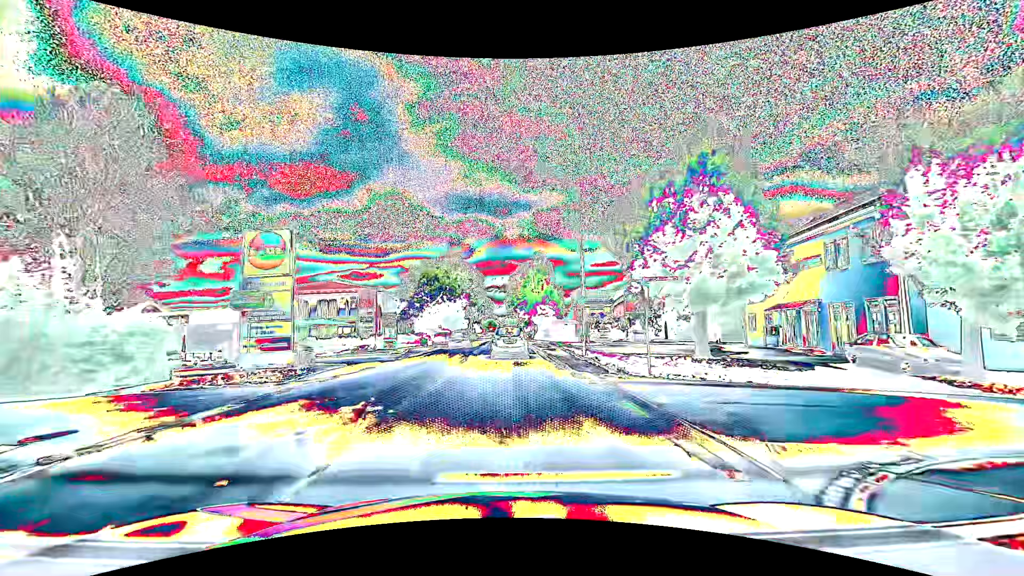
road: primary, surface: asphalt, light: Day
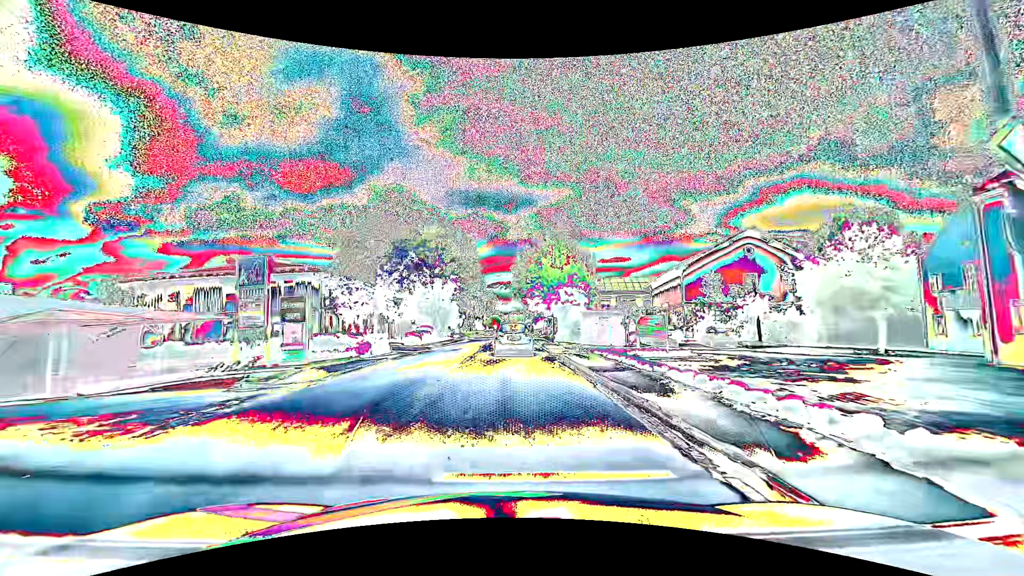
(-0.2, +19.7) m; -1°
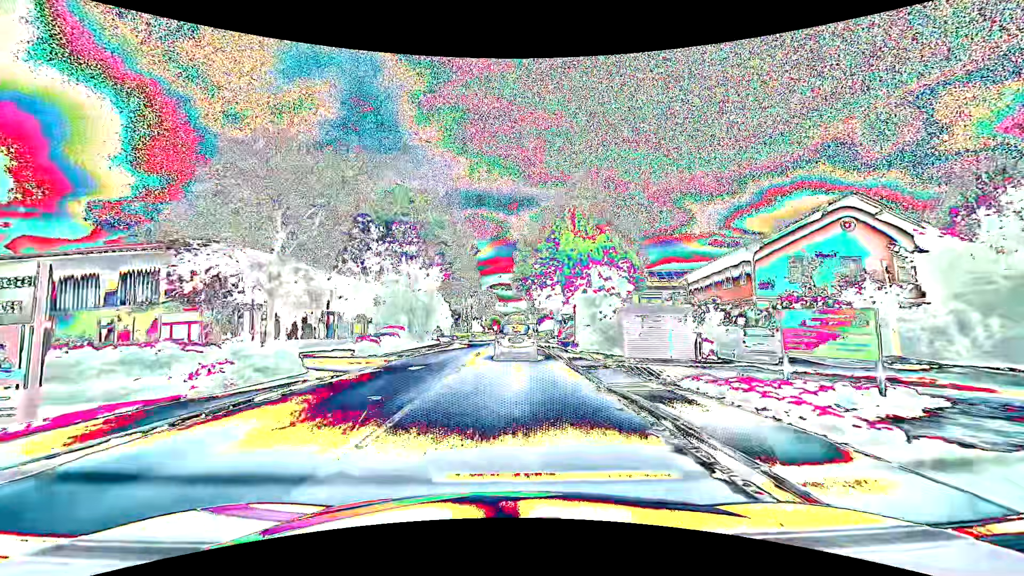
(0.0, +12.7) m; 0°
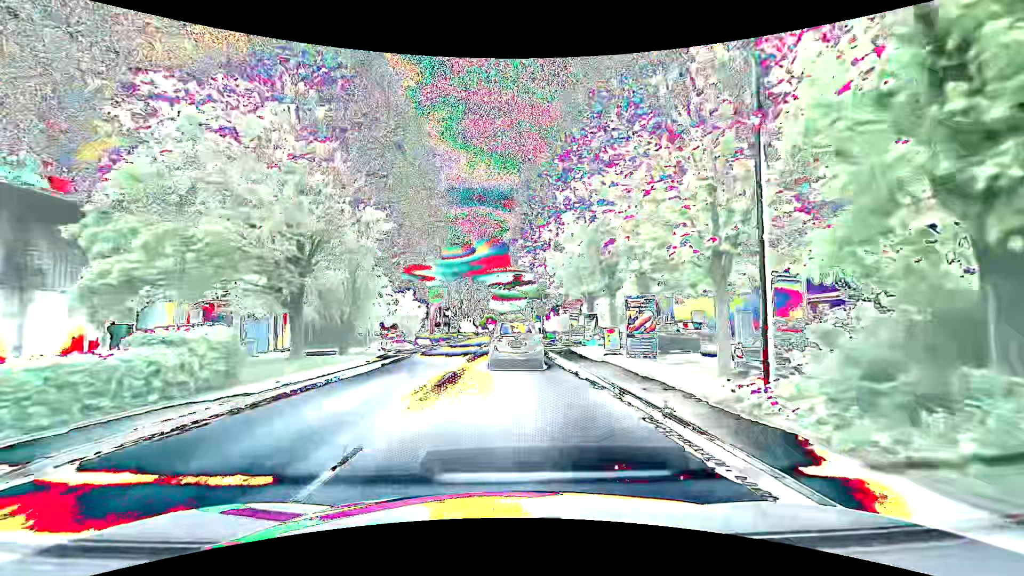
(0.0, +20.7) m; 0°
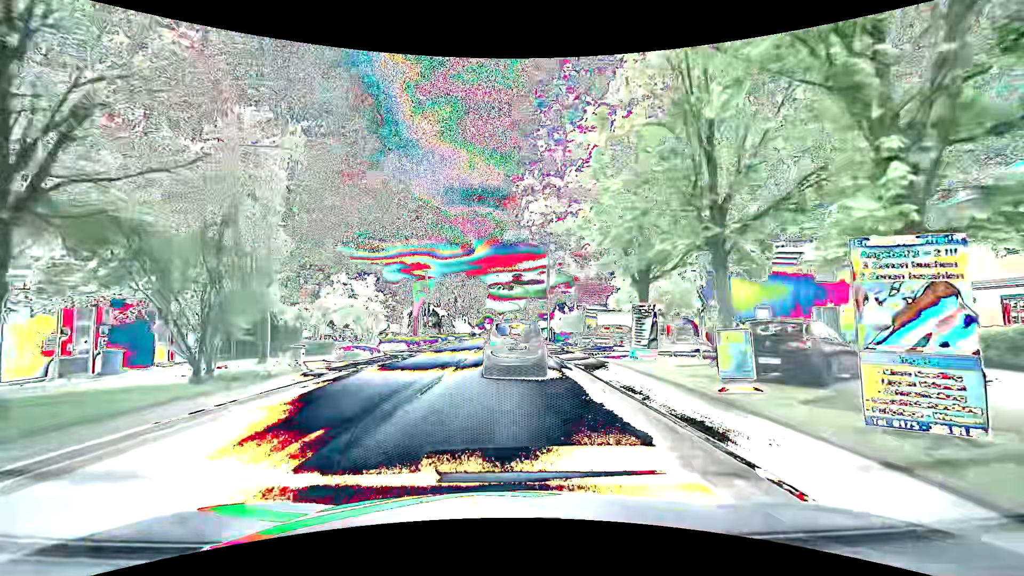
(0.0, +10.8) m; -1°
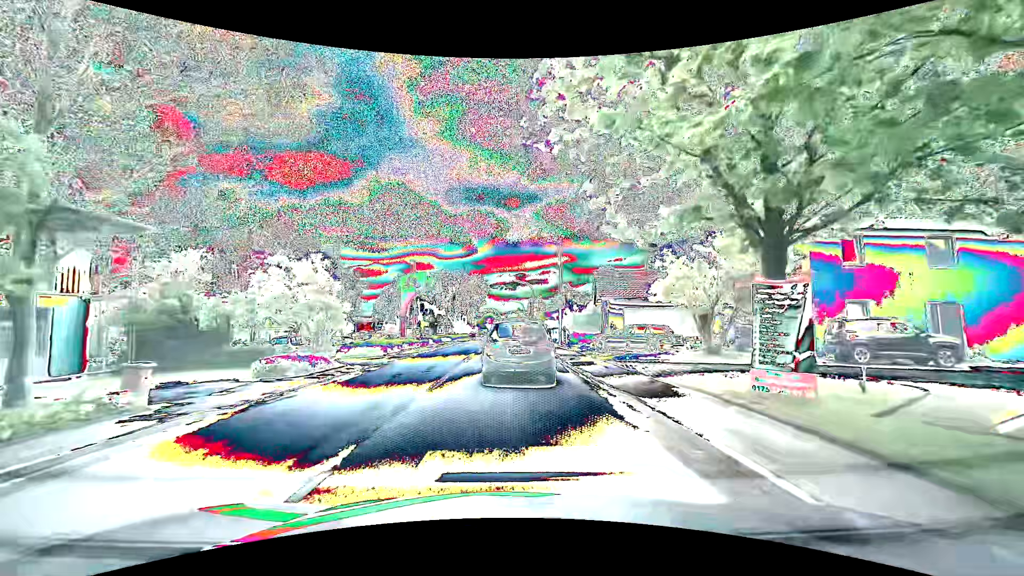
(+0.1, +7.9) m; +2°
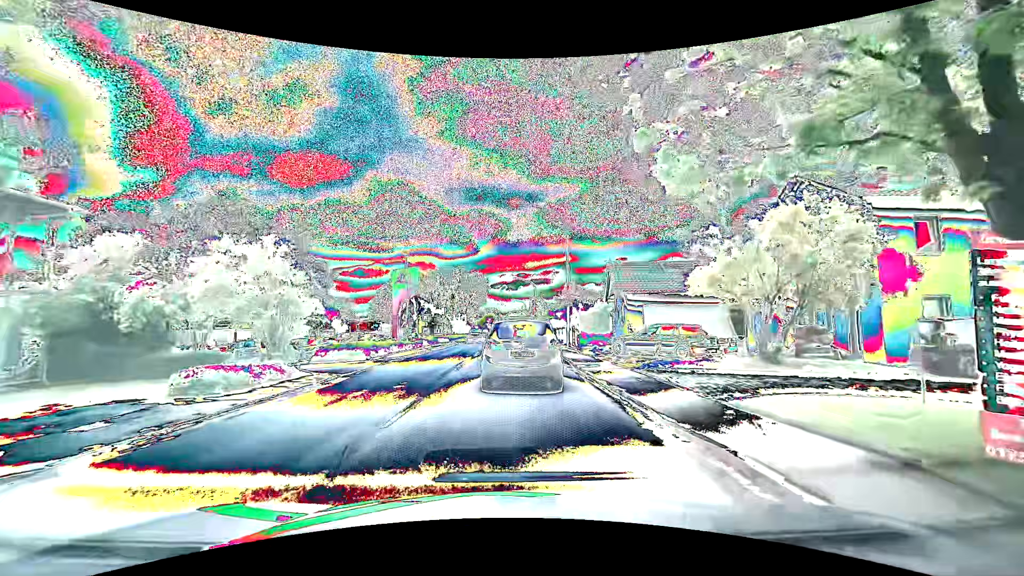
(-0.1, +4.0) m; -2°
